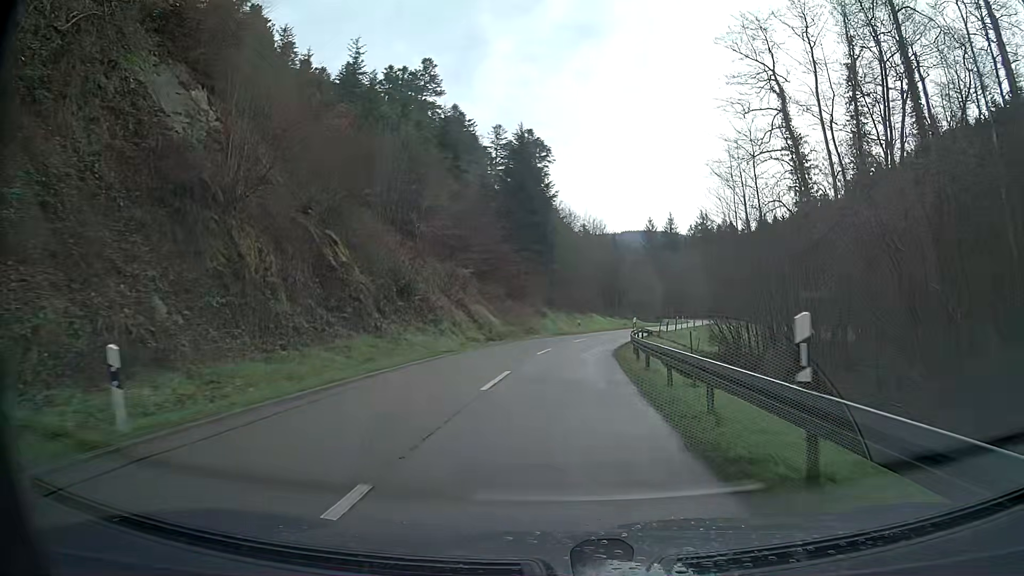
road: tertiary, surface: asphalt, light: Day
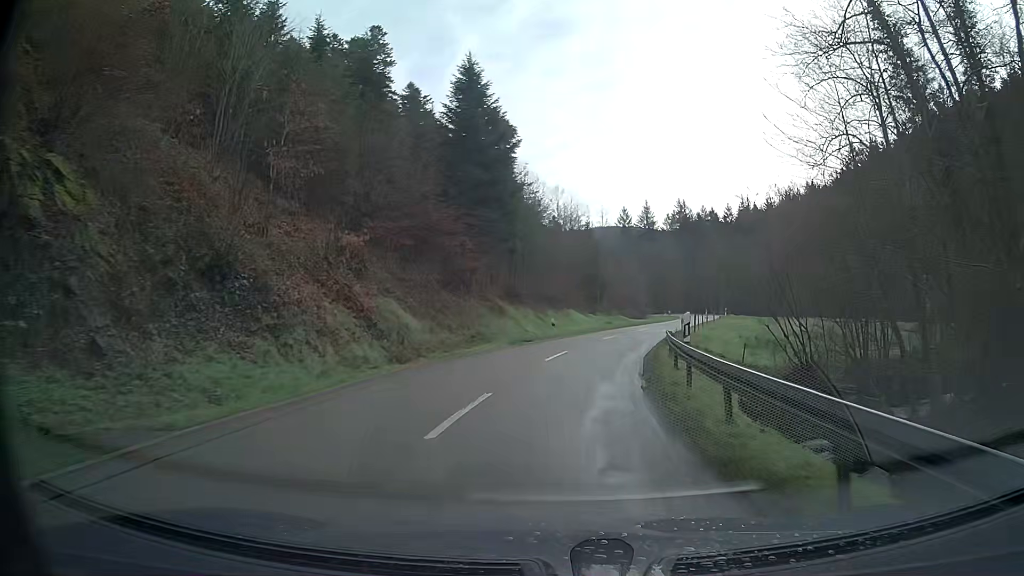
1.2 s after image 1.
(+0.4, +16.9) m; +3°
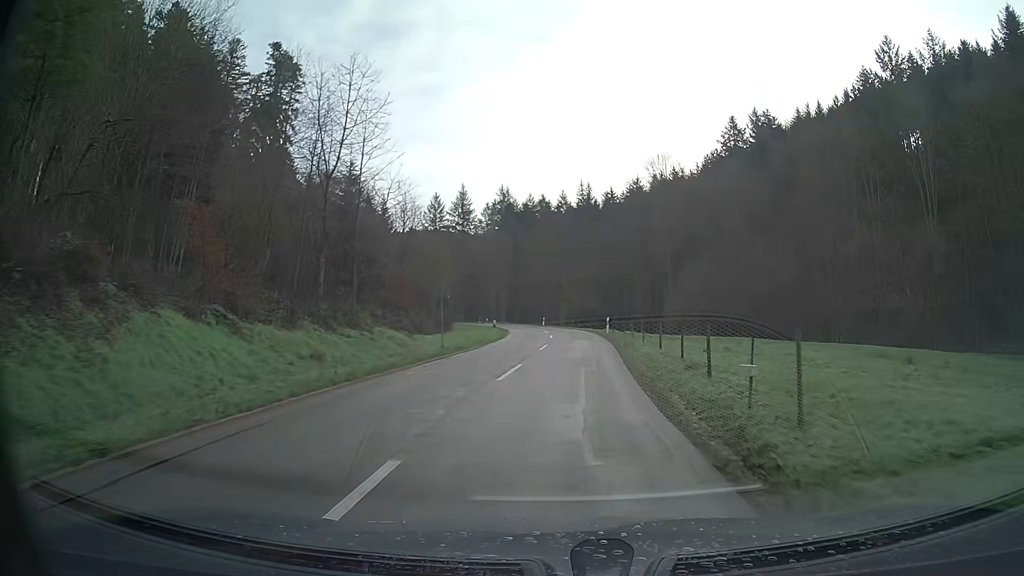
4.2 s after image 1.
(+5.7, +40.8) m; +15°
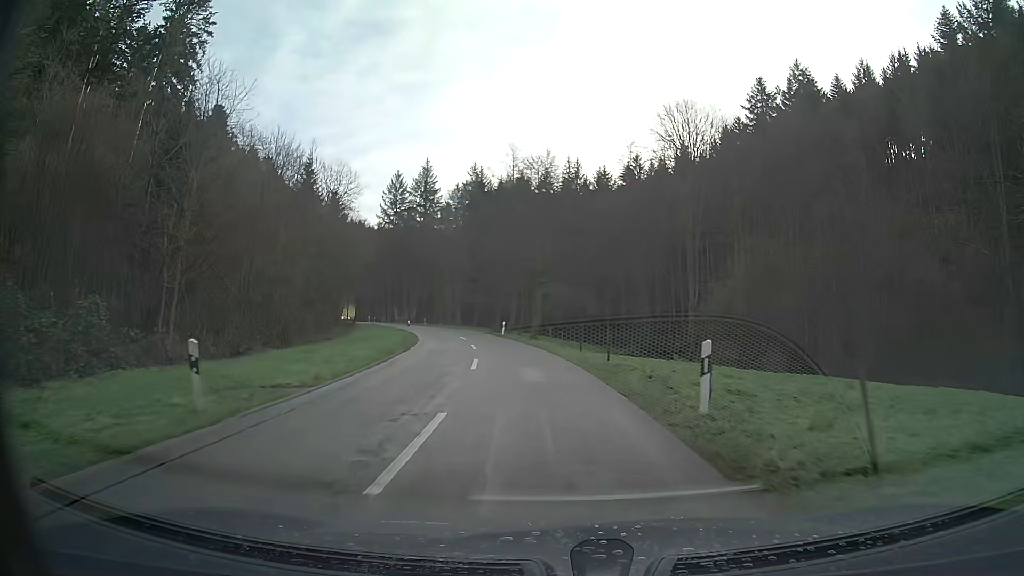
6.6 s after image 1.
(+0.7, +32.8) m; 0°
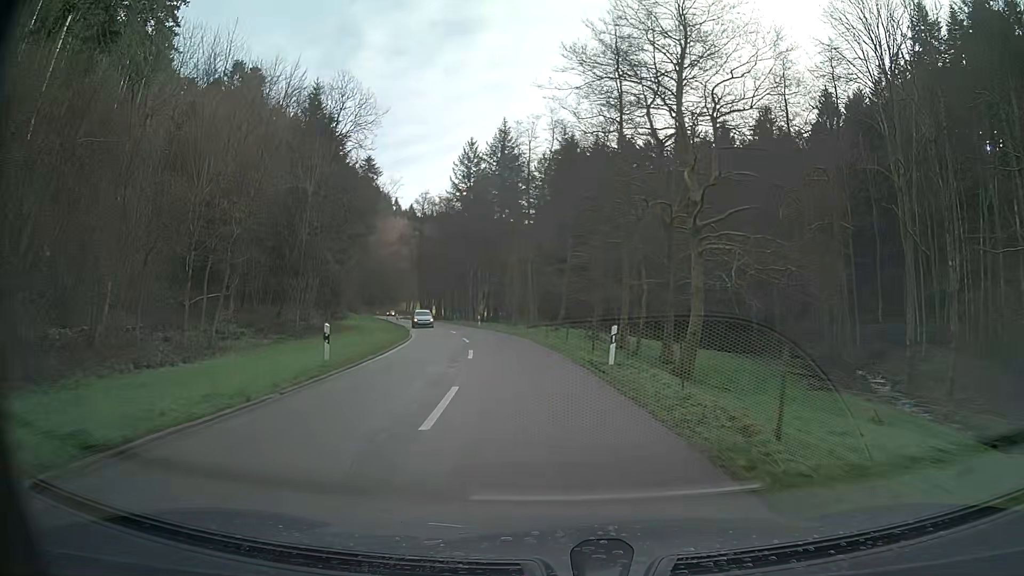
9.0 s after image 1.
(-2.3, +33.0) m; -8°
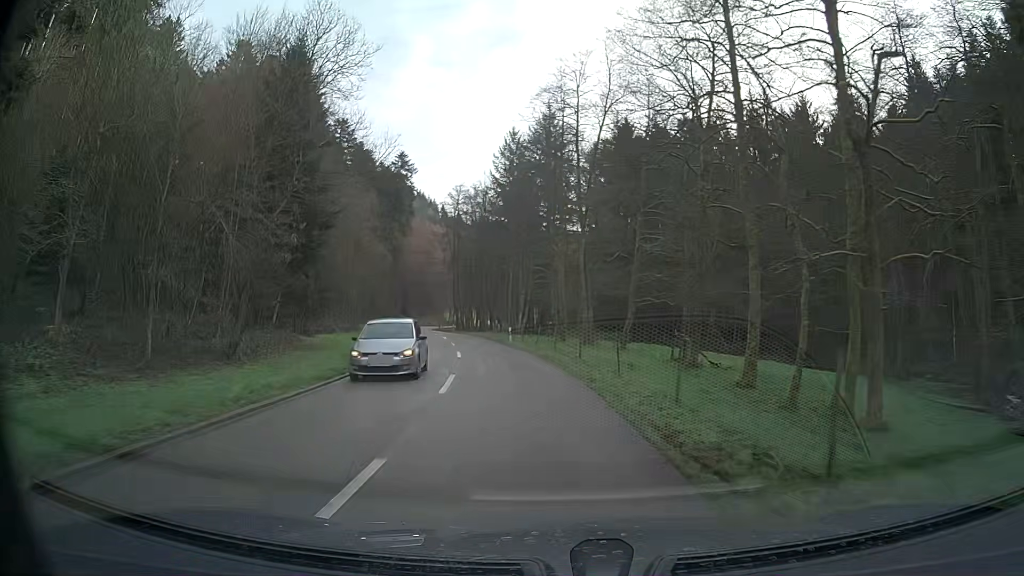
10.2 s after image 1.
(-0.7, +16.8) m; -5°
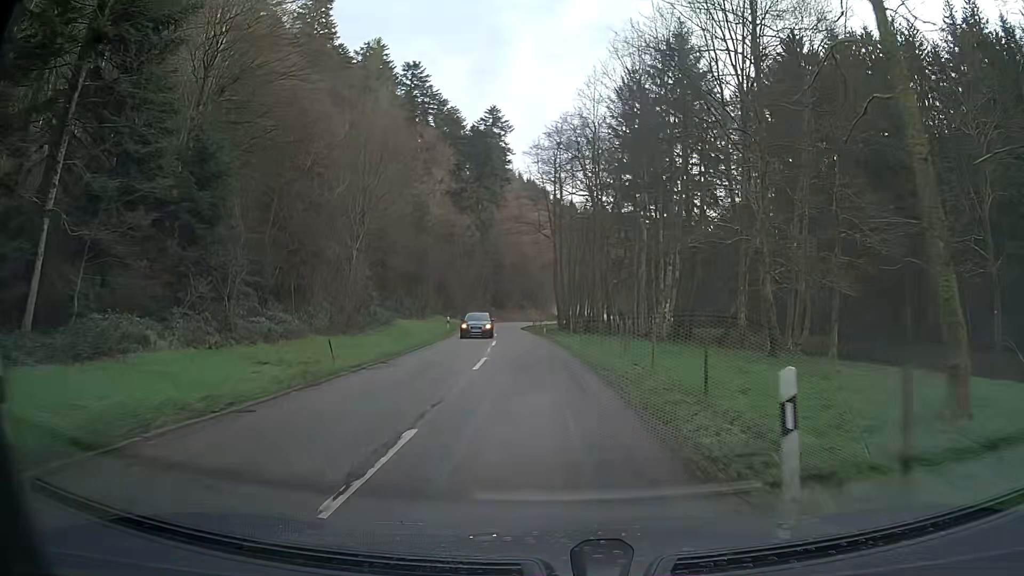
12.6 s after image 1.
(-3.0, +33.8) m; -9°
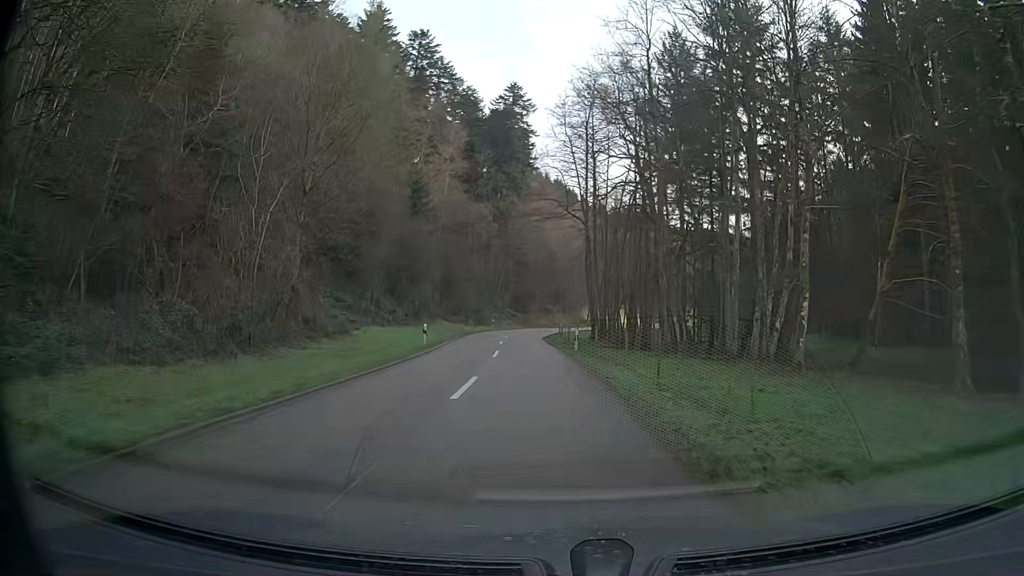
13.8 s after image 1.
(-0.4, +17.0) m; -2°
